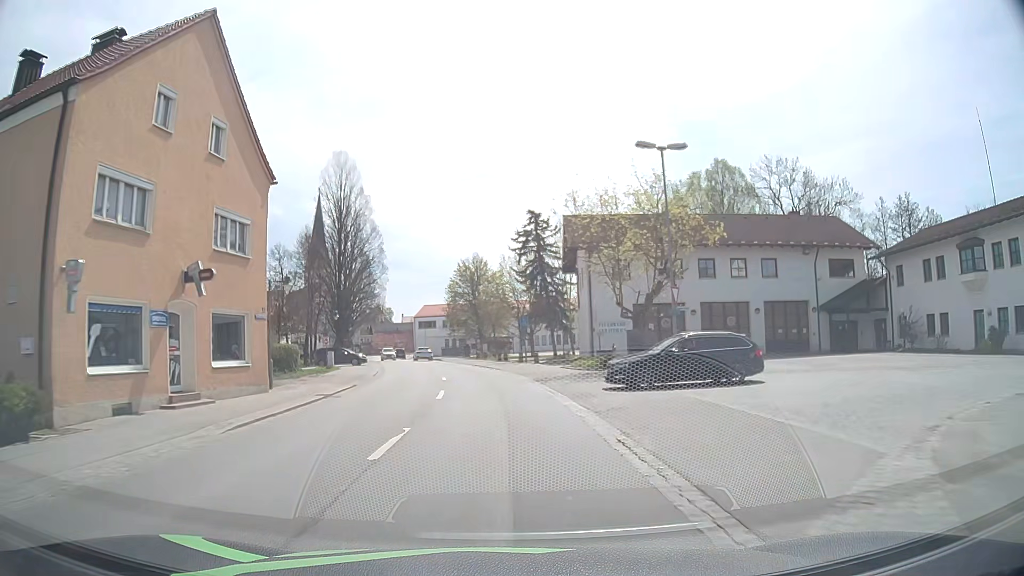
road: primary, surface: asphalt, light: Day
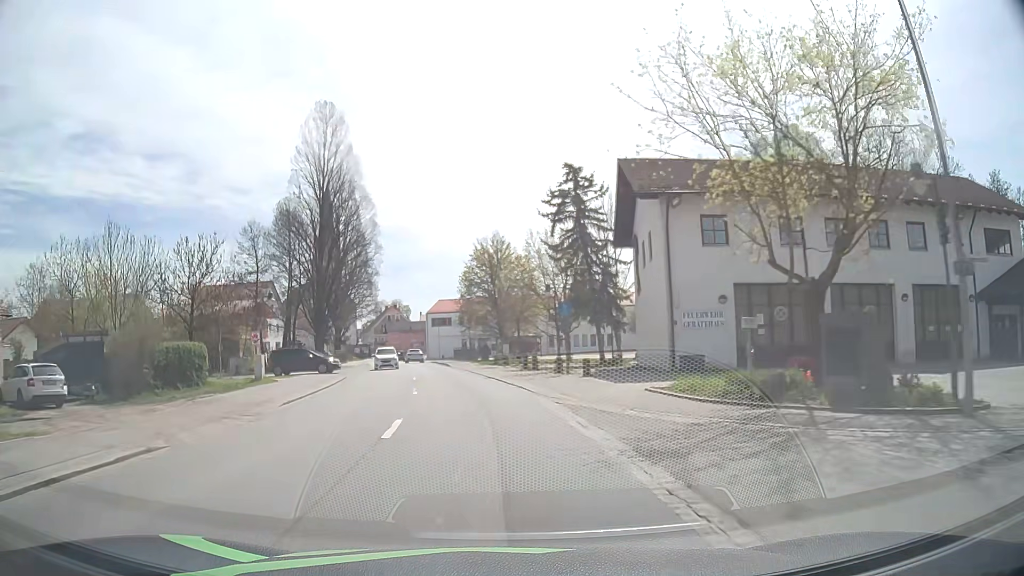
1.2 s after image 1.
(-0.3, +16.2) m; -1°
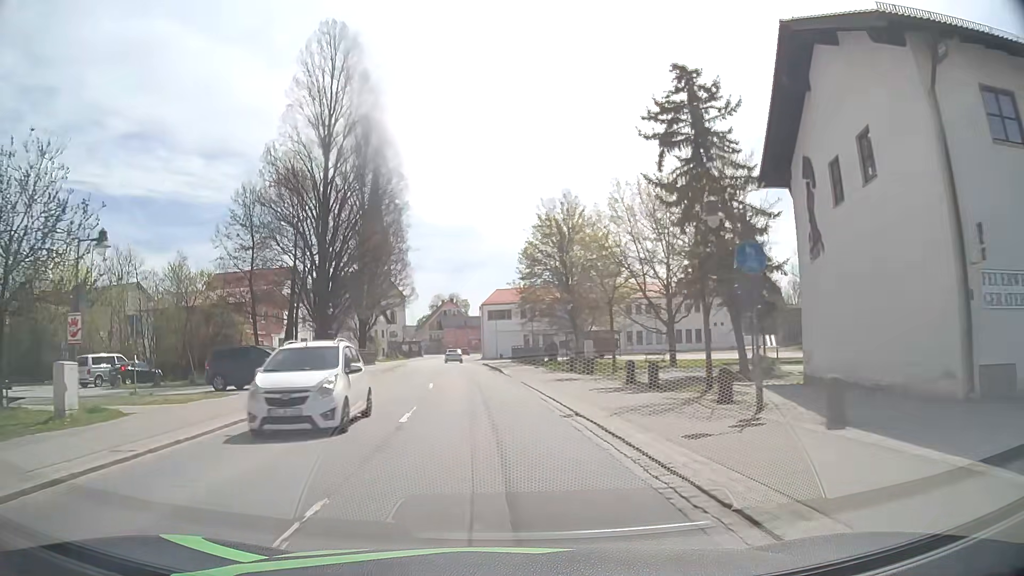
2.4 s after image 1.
(-0.9, +16.2) m; -6°
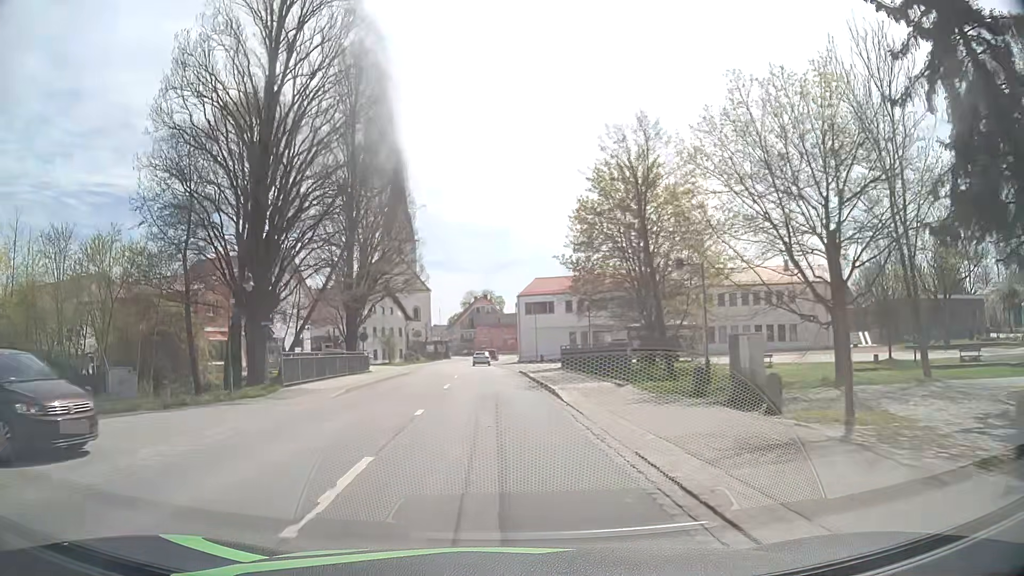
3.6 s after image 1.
(-0.6, +16.3) m; -3°
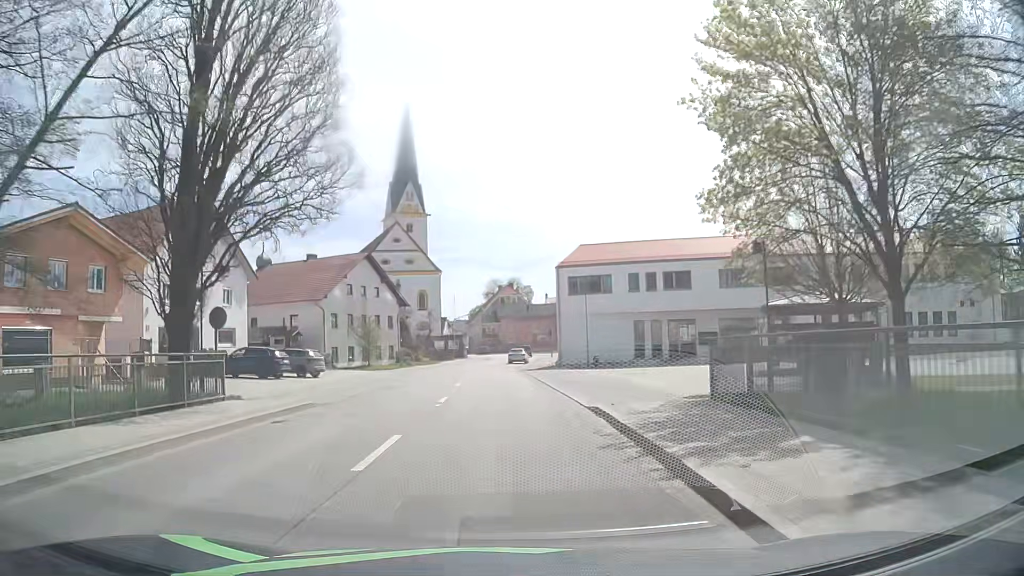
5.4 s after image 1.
(-0.4, +24.5) m; -2°
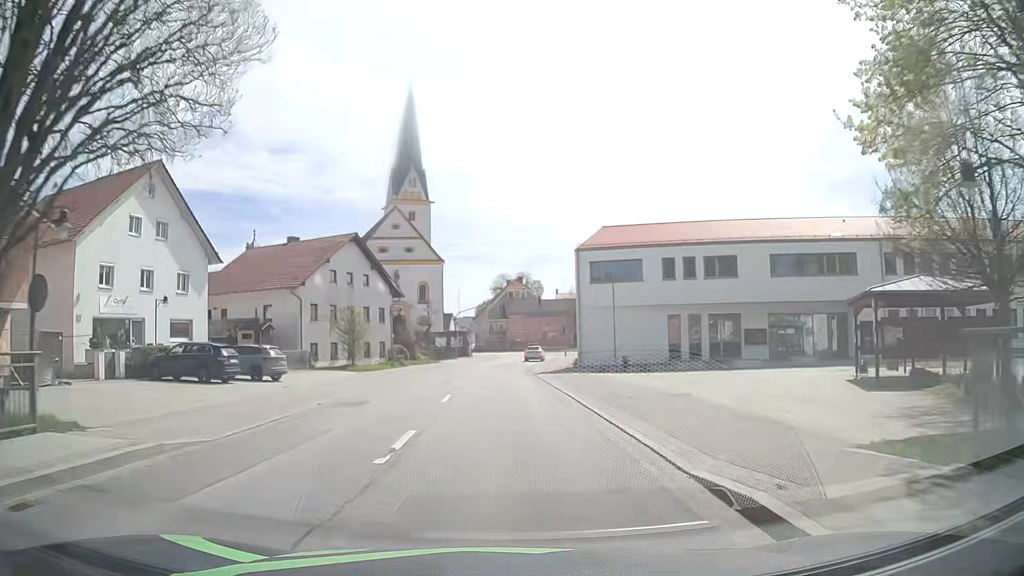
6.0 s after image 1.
(-0.1, +8.2) m; -1°
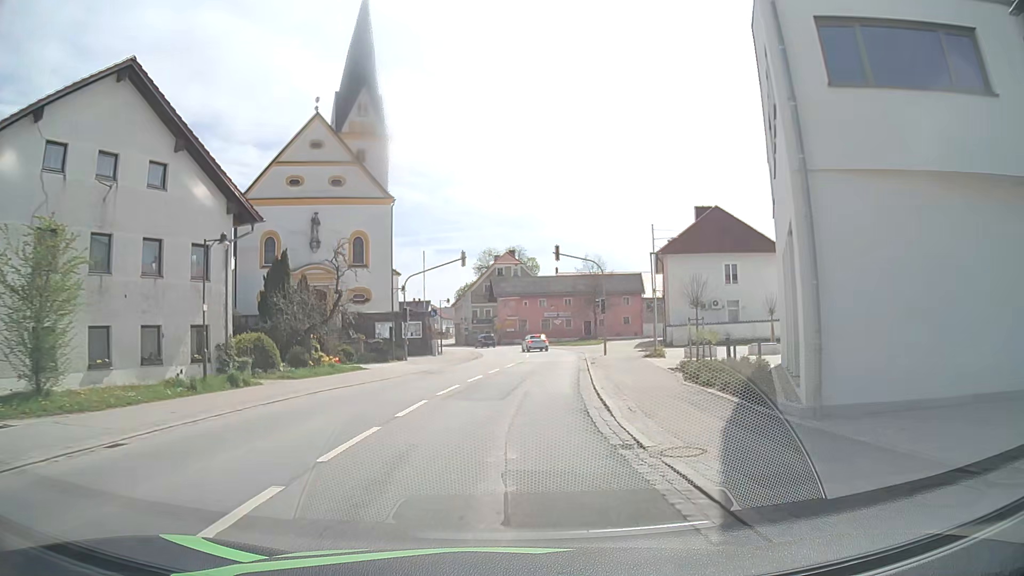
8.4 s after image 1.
(-0.4, +32.1) m; +1°
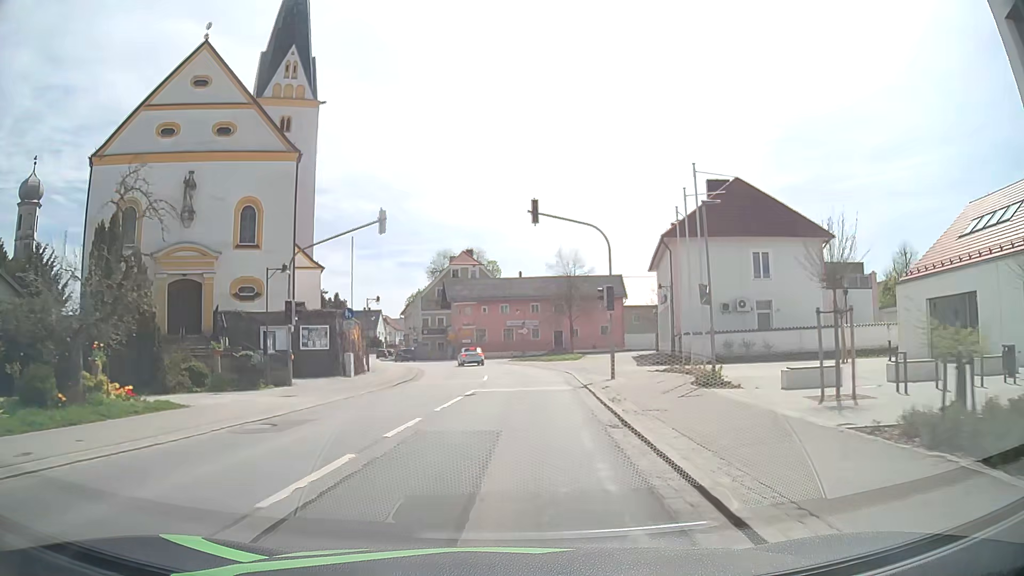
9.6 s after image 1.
(+0.5, +15.2) m; +4°
(0, +10) (0, +20) (0, +30) (0, +40) (-2, +50) (-4, +60) (-8, +69) (-11, +78) (-15, +88) (-18, +97) m
